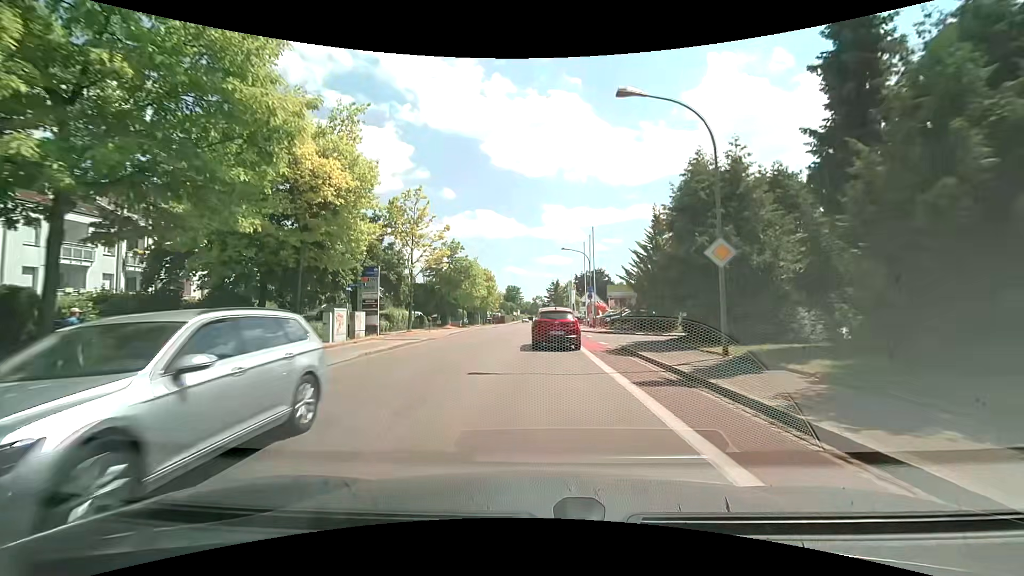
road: tertiary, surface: asphalt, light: Day
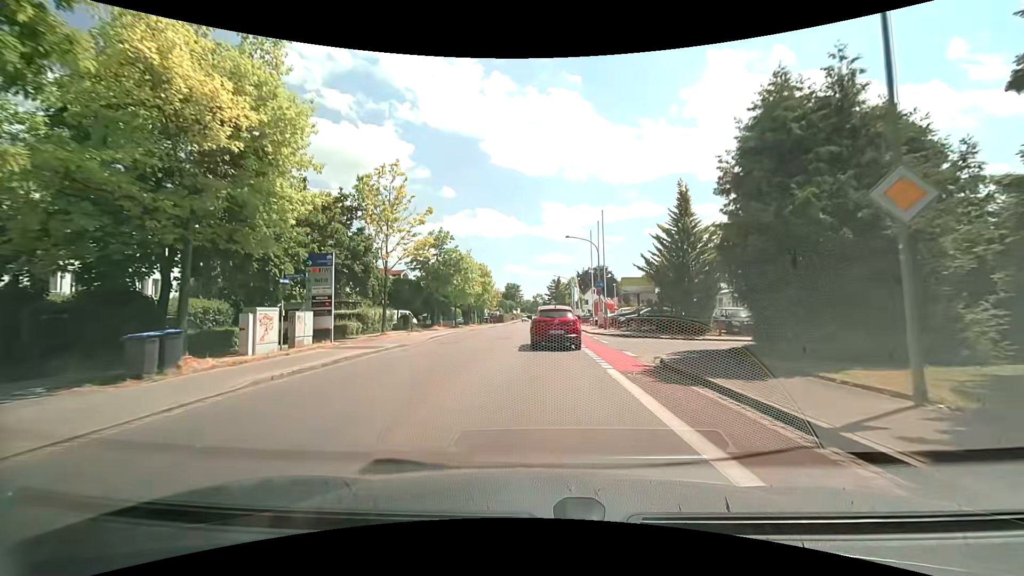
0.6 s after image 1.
(0.0, +6.5) m; 0°
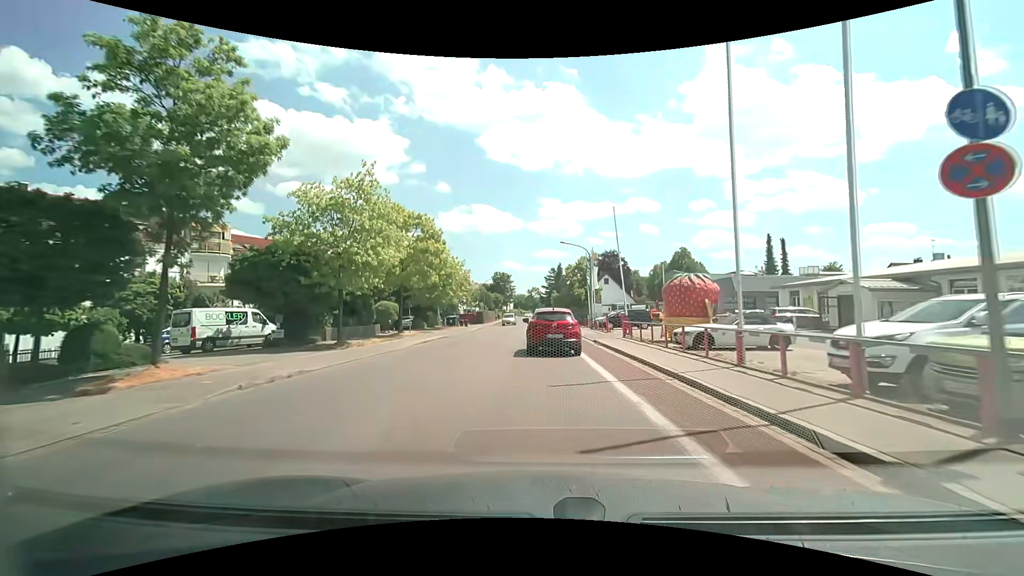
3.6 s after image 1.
(+0.1, +33.9) m; 0°
(0, +10) (0, +20) (0, +30) (0, +40) (0, +50) (0, +60) (0, +70) (0, +80) (0, +90) (0, +100) m
